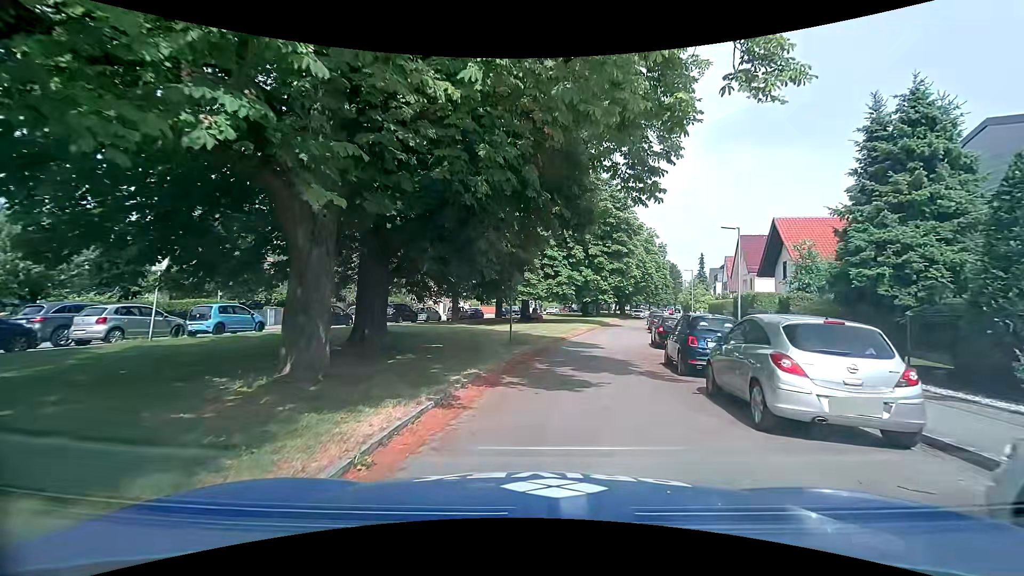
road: residential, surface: asphalt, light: Day
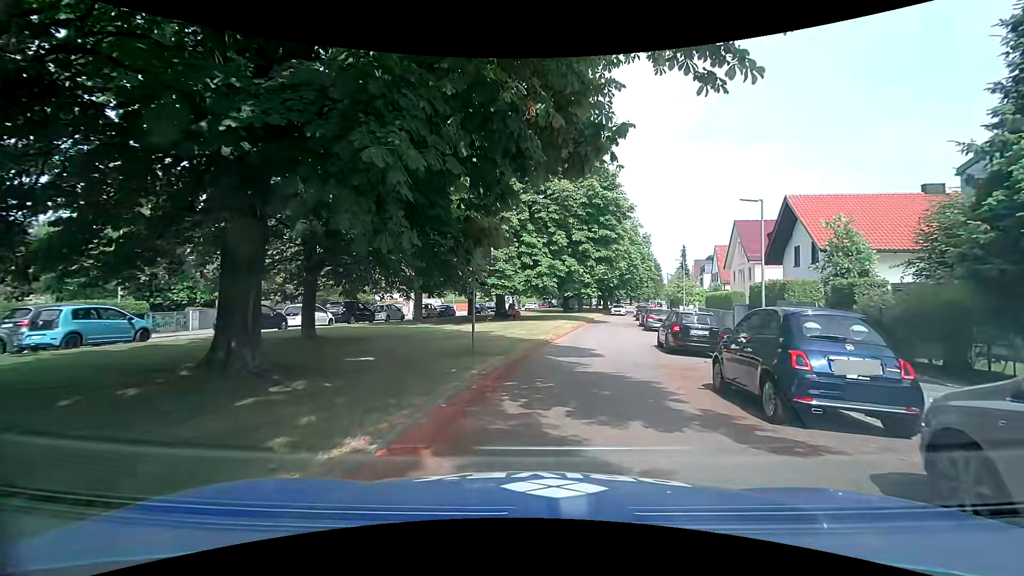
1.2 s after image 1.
(0.0, +5.5) m; +2°
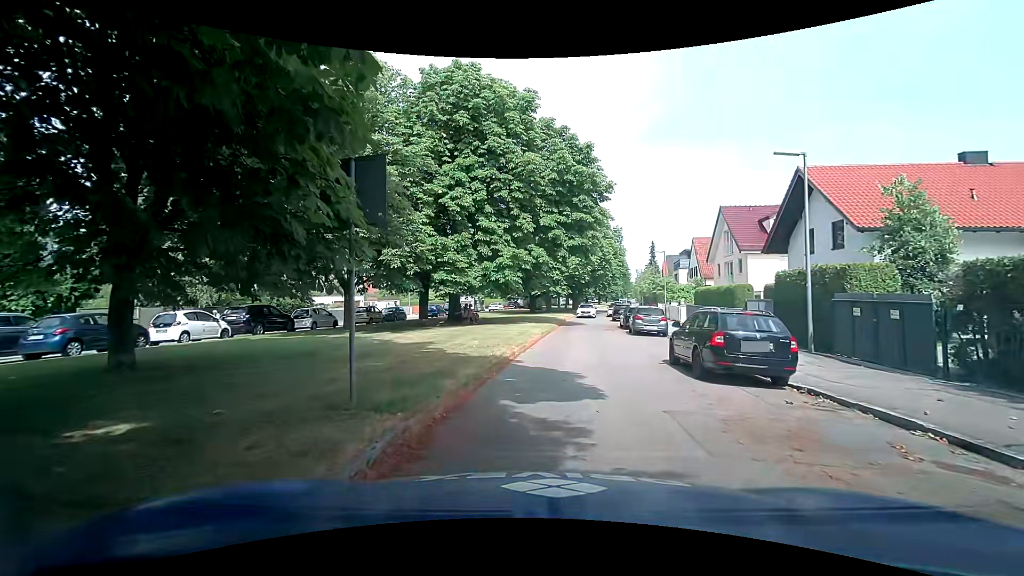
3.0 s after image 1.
(+0.2, +6.6) m; +3°
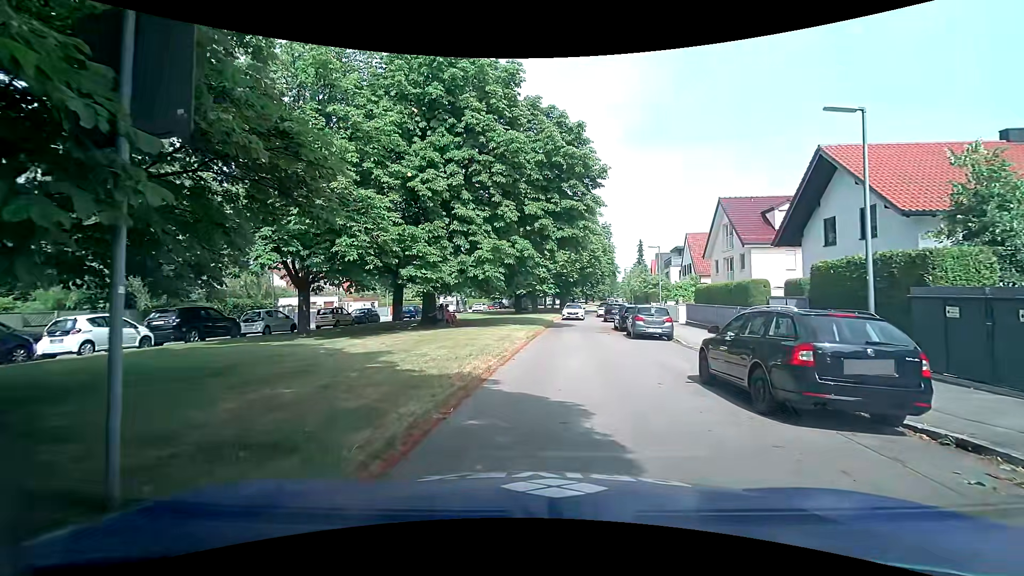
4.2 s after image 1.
(+0.1, +3.6) m; +2°
